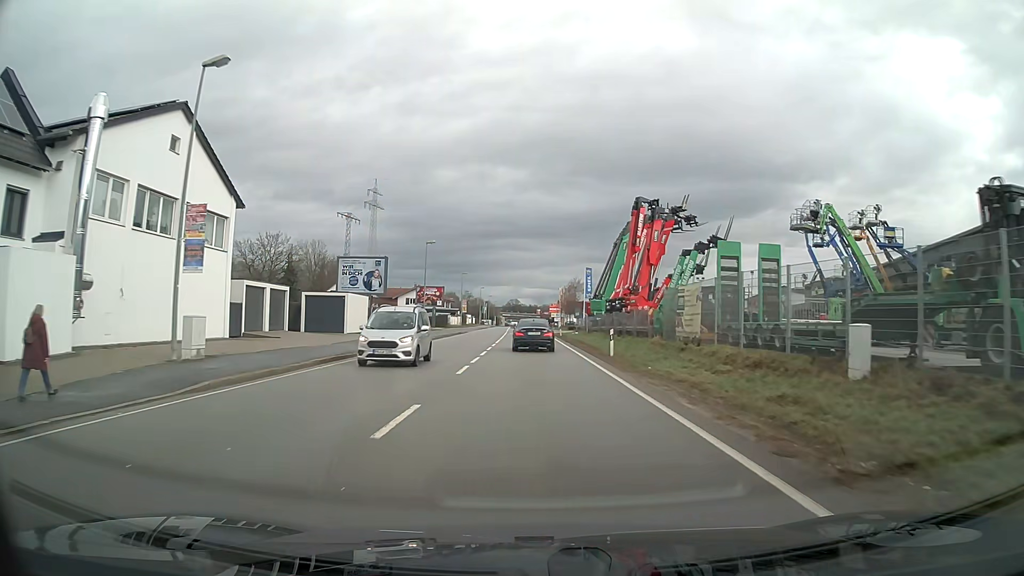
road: primary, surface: asphalt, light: Day
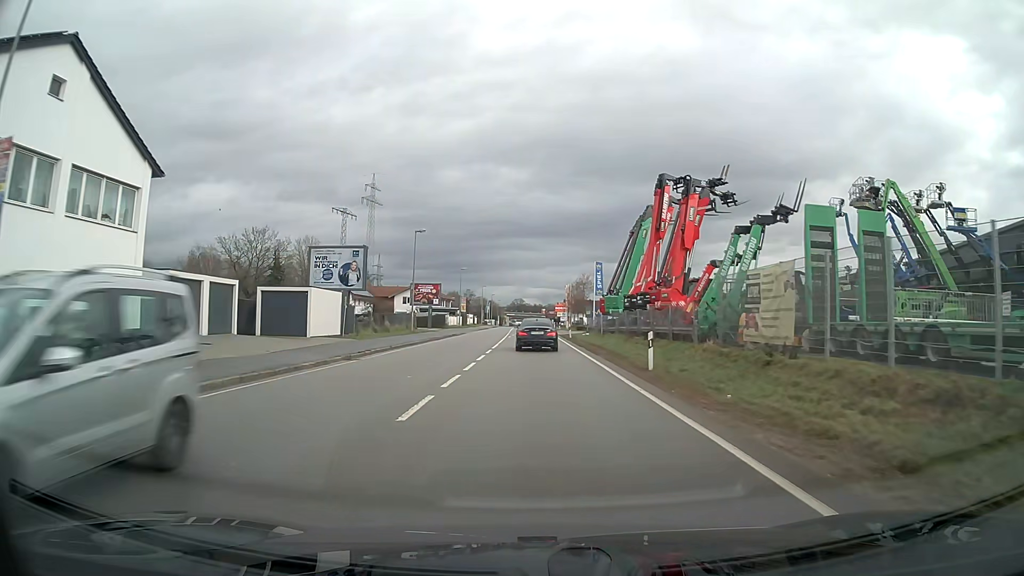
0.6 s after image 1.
(0.0, +7.8) m; 0°
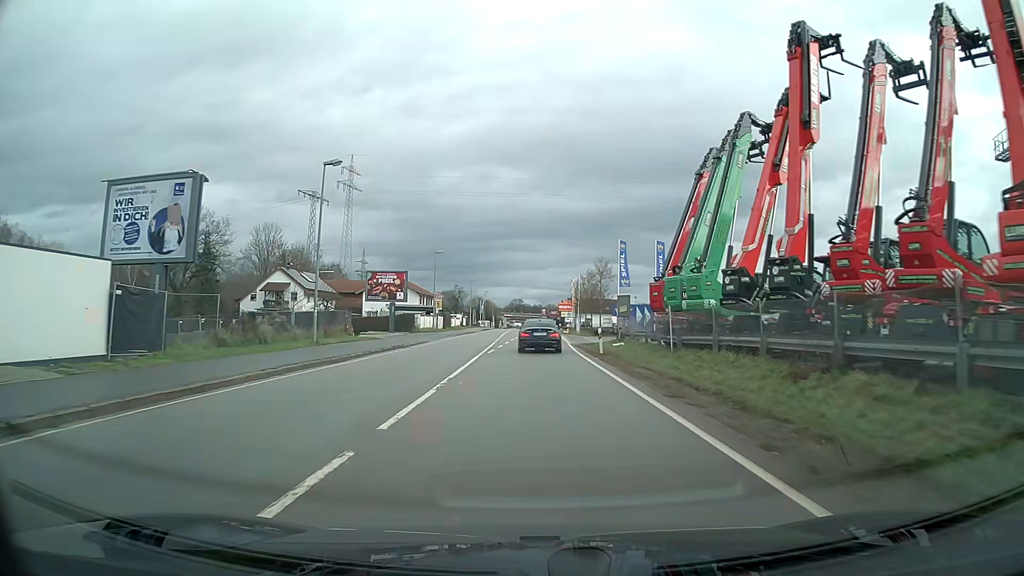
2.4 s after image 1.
(0.0, +23.2) m; 0°
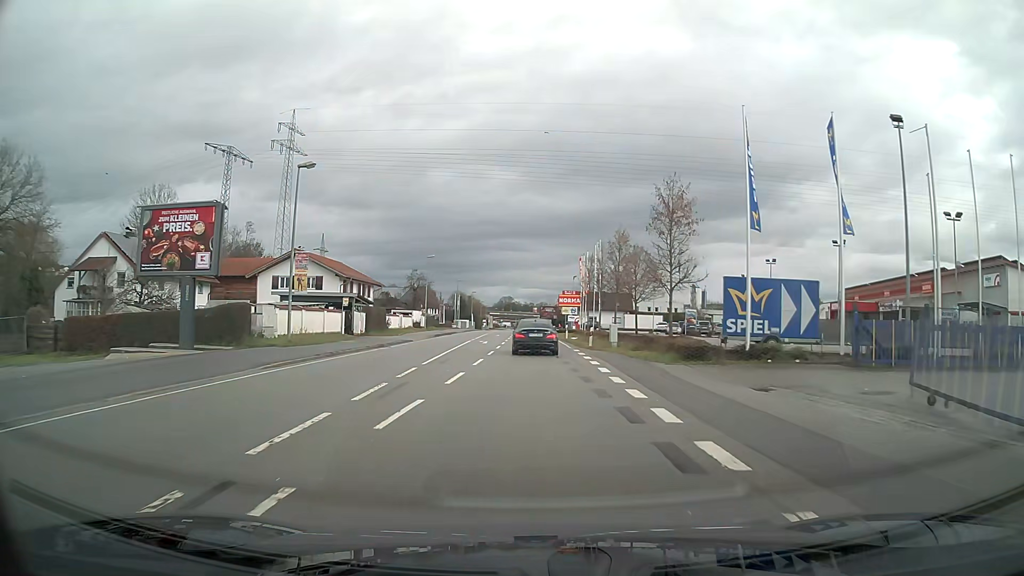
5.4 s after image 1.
(+0.1, +37.7) m; +1°
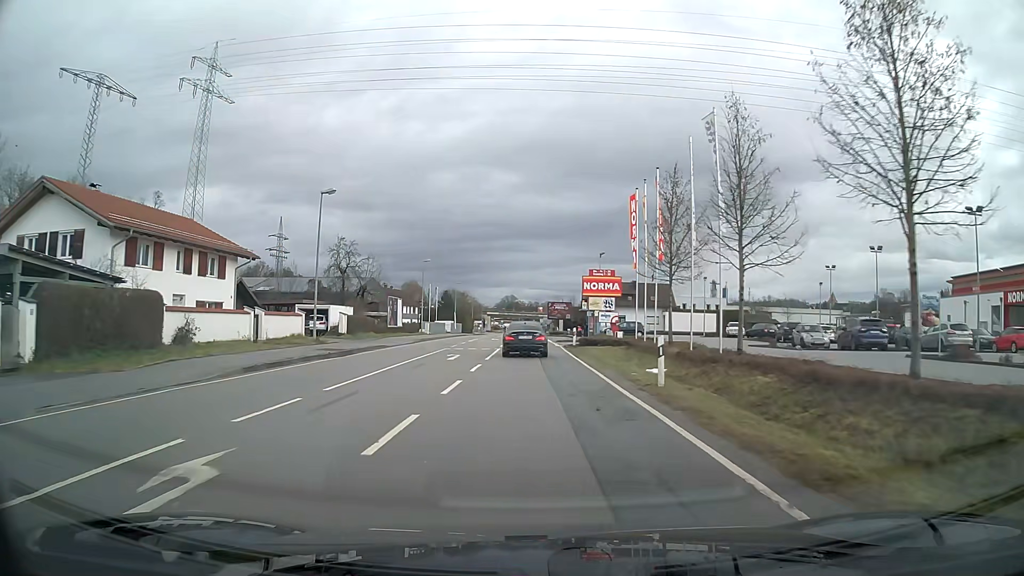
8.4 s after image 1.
(0.0, +37.5) m; 0°
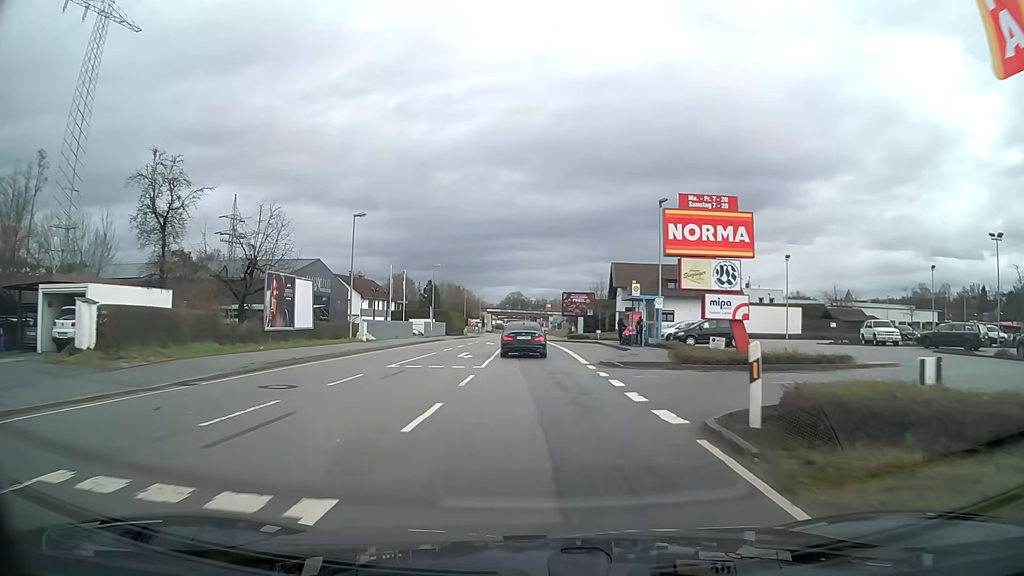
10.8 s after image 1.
(-0.2, +30.3) m; -1°
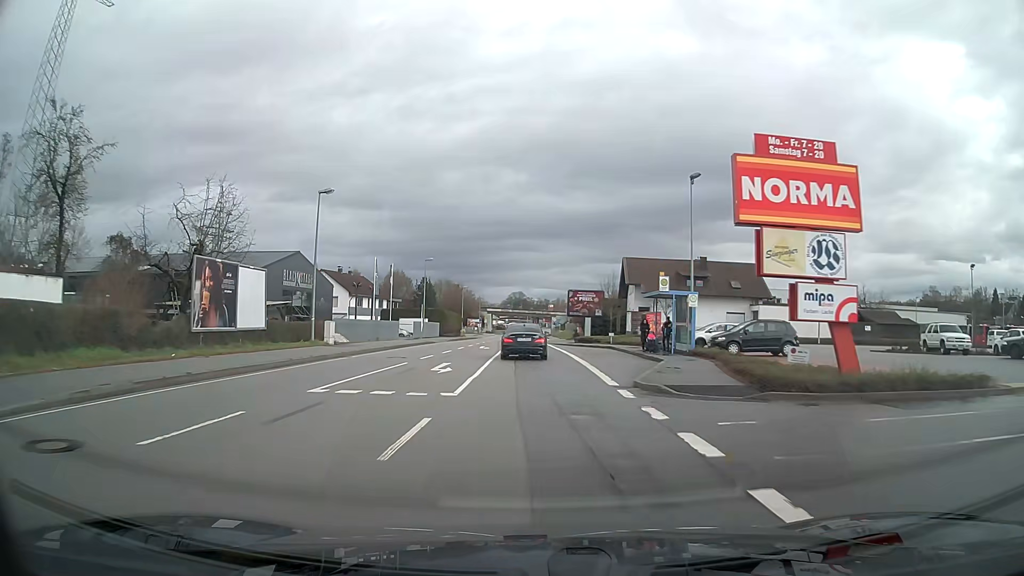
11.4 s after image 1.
(0.0, +7.6) m; 0°
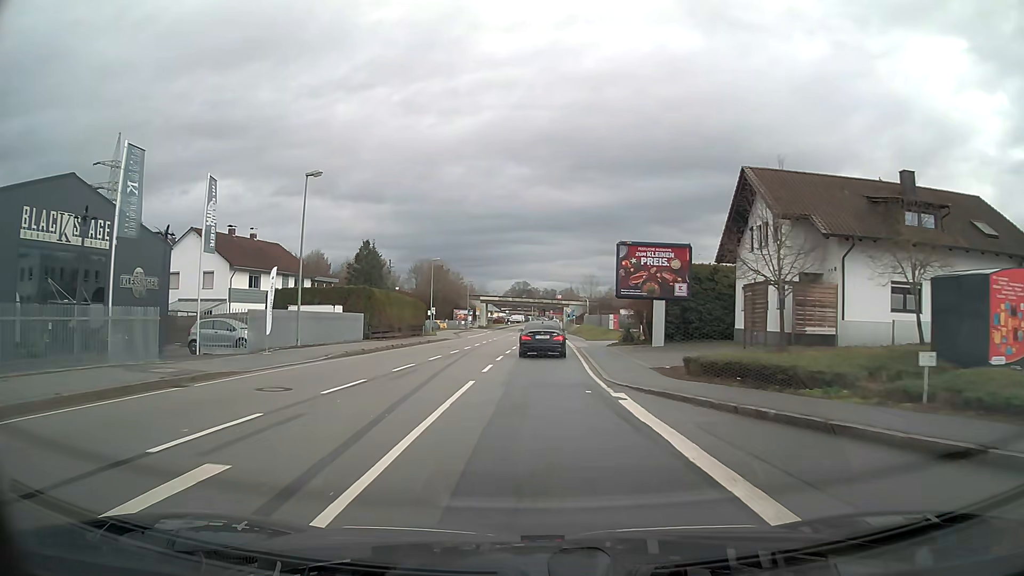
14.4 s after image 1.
(-0.3, +38.2) m; 0°
(0, +10) (0, +20) (0, +30) (0, +40) (+1, +50) (+1, +60) (+1, +70) (+1, +80) (+1, +90) (+1, +100) m
